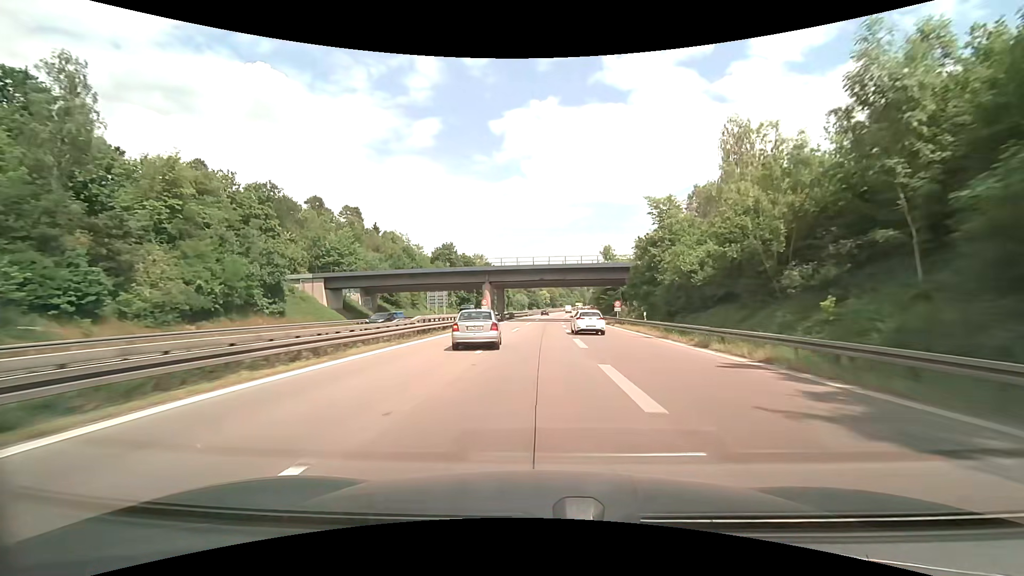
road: motorway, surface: asphalt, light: Day
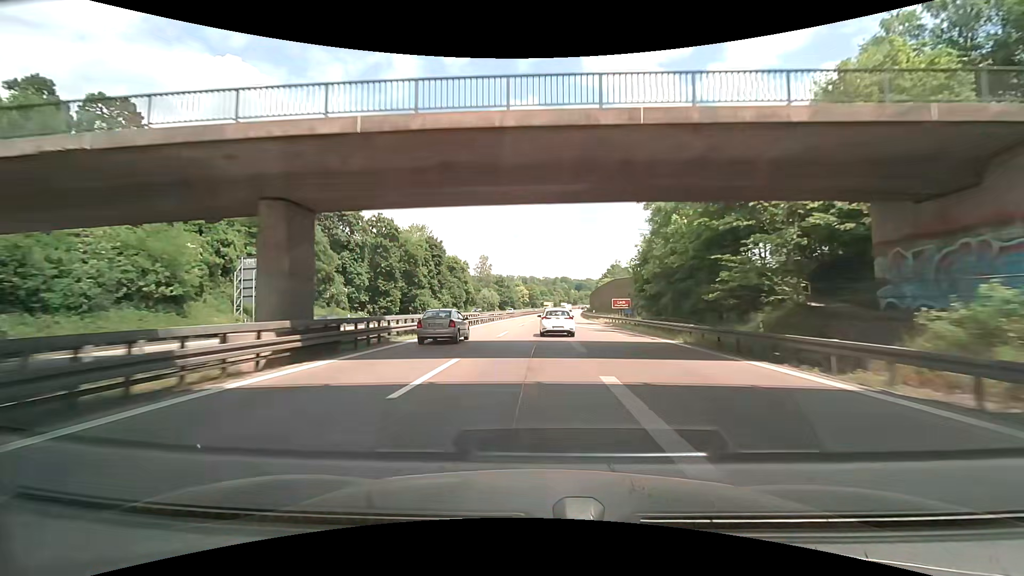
(+1.6, +63.2) m; +3°
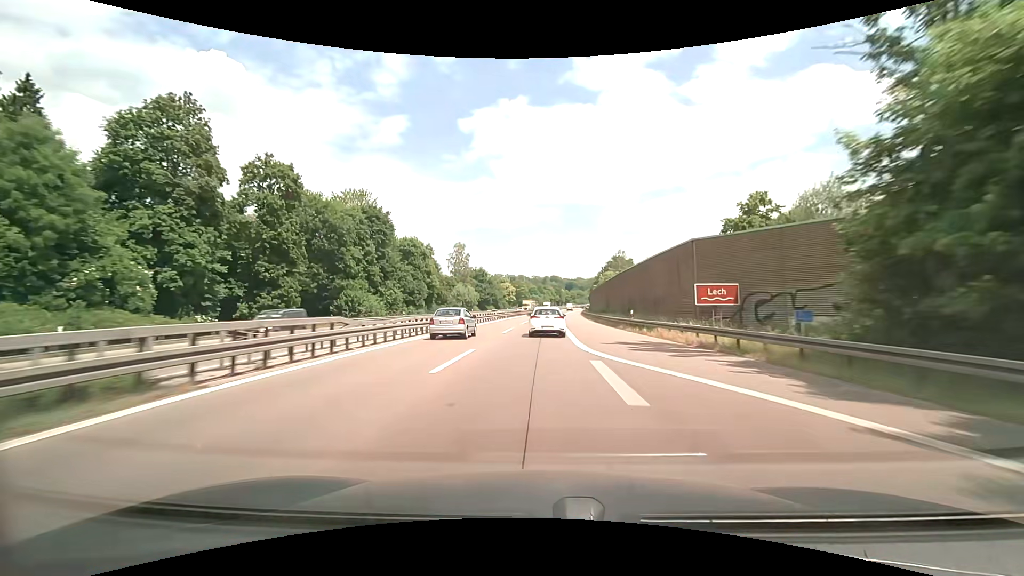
(-0.1, +33.2) m; +1°
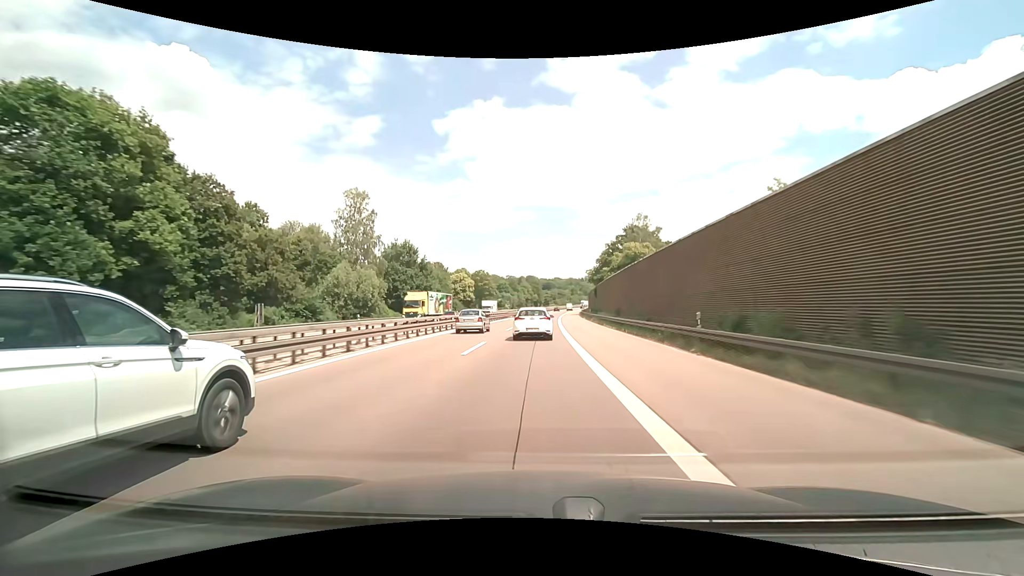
(+1.6, +67.6) m; +3°
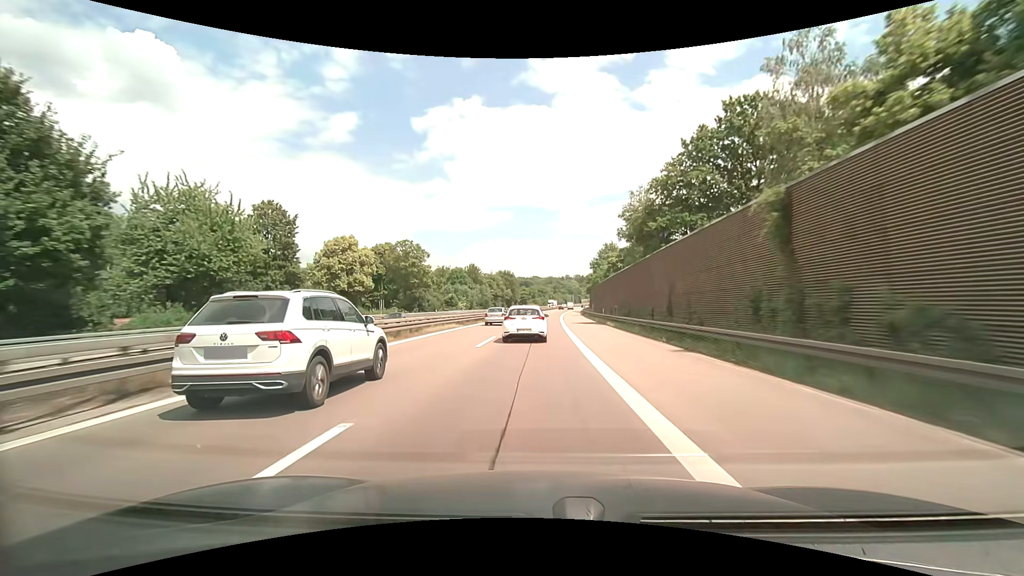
(+1.6, +69.8) m; +3°
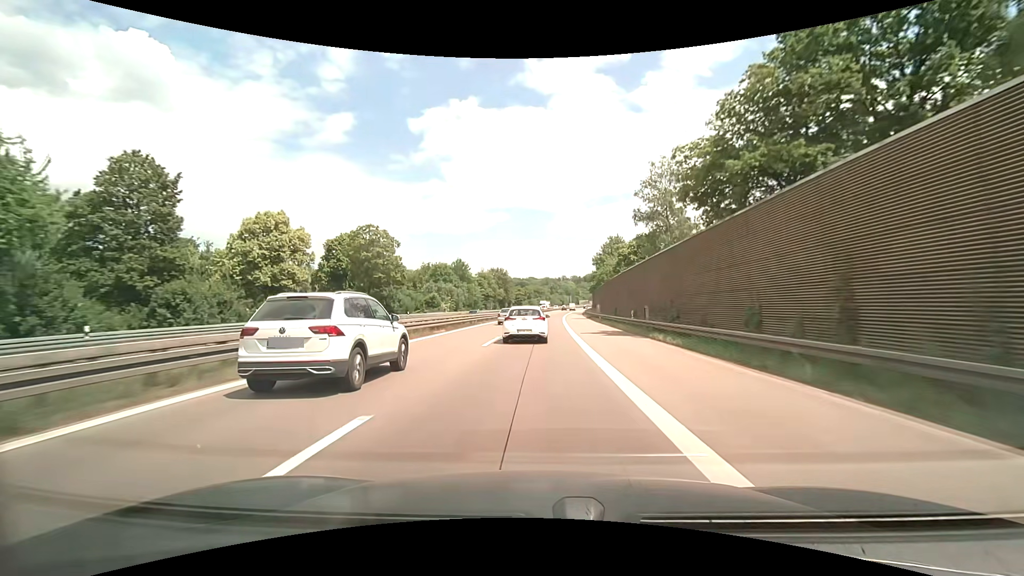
(0.0, +17.5) m; 0°
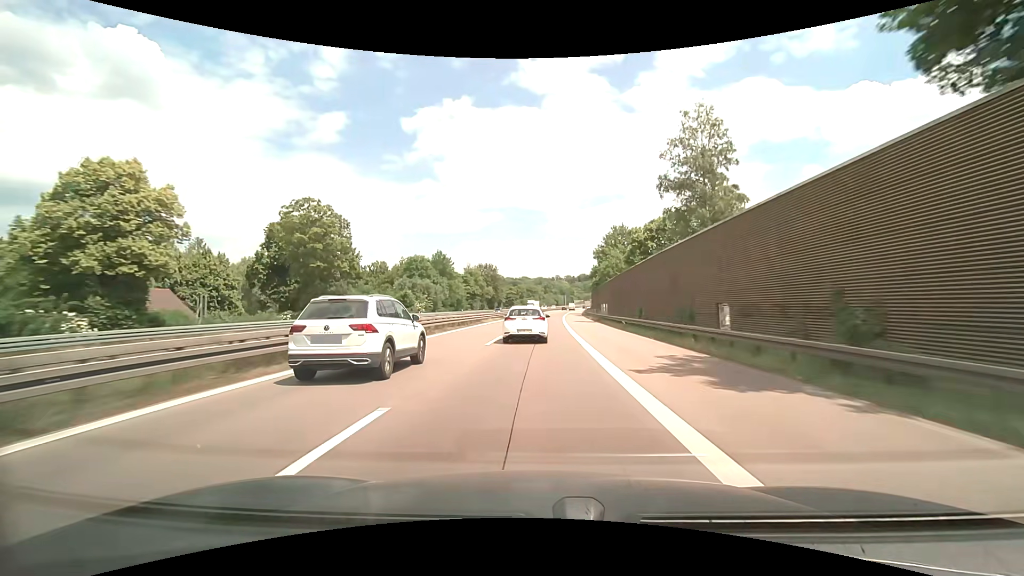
(+0.1, +17.5) m; +1°
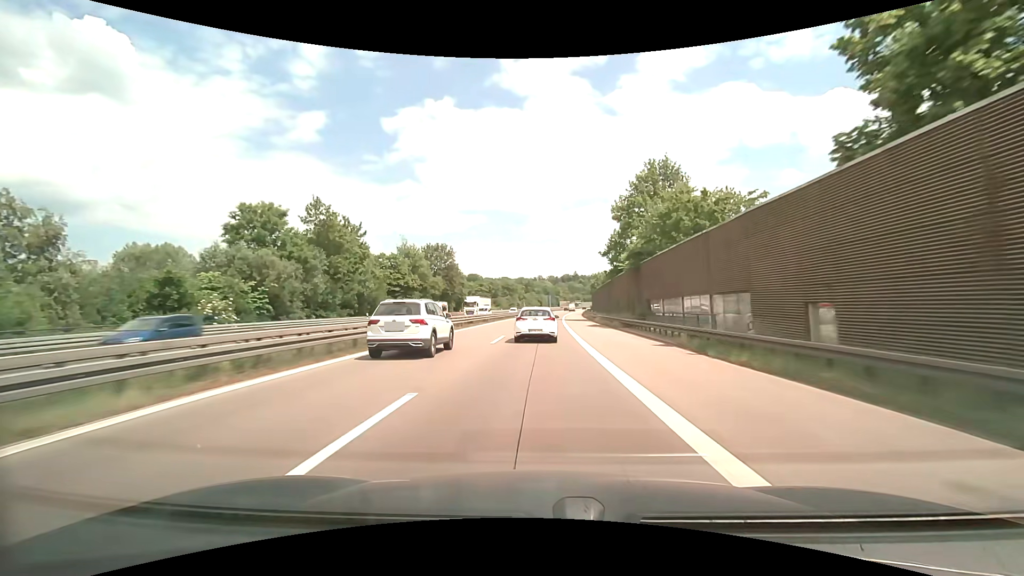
(+1.2, +53.1) m; +2°
(0, +10) (0, +20) (0, +30) (+1, +40) (+1, +50) (+1, +60) (+2, +70) (+2, +80) (+3, +90) (+4, +100) m
